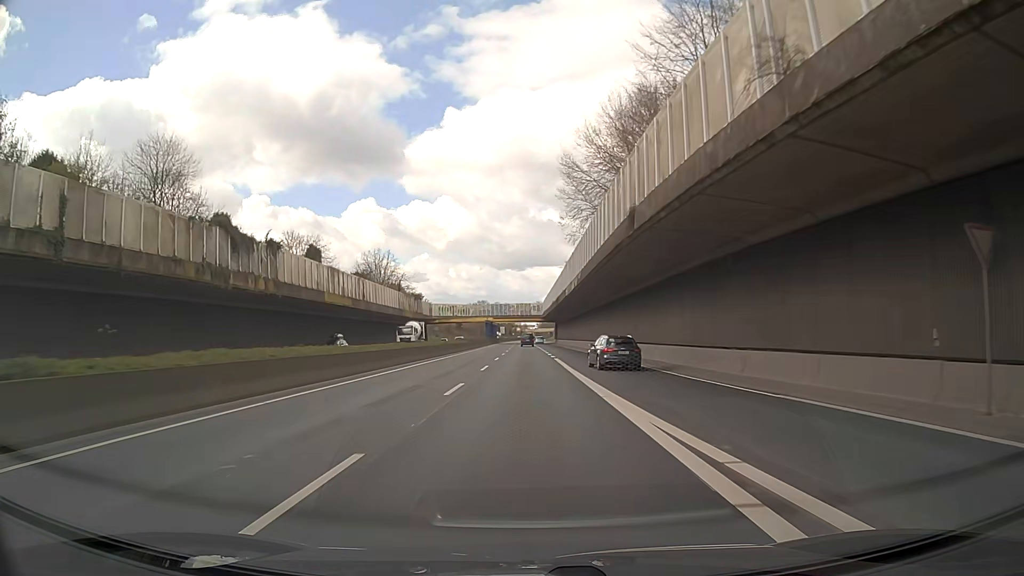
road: trunk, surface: asphalt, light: Day
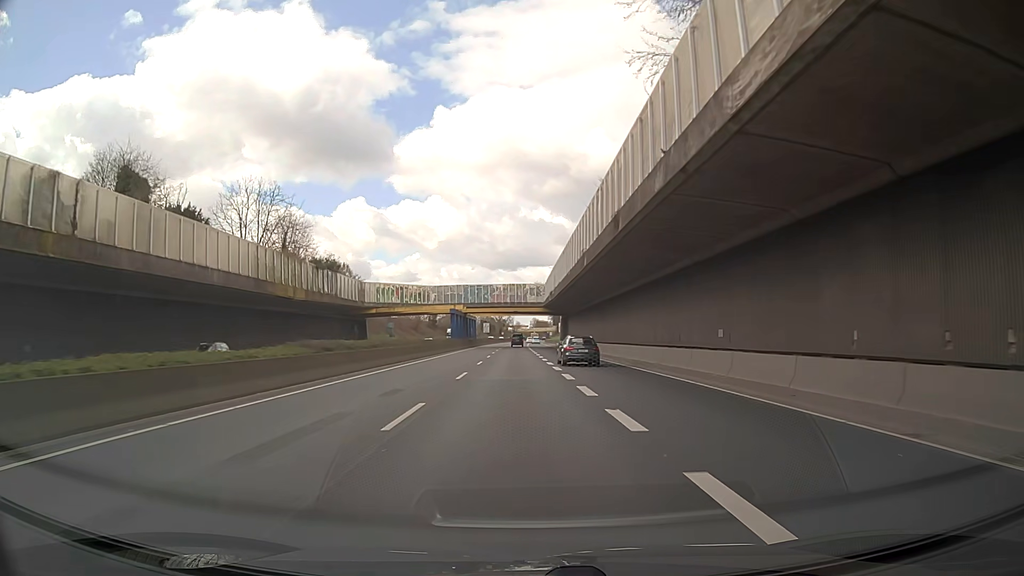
(-0.2, +53.9) m; 0°
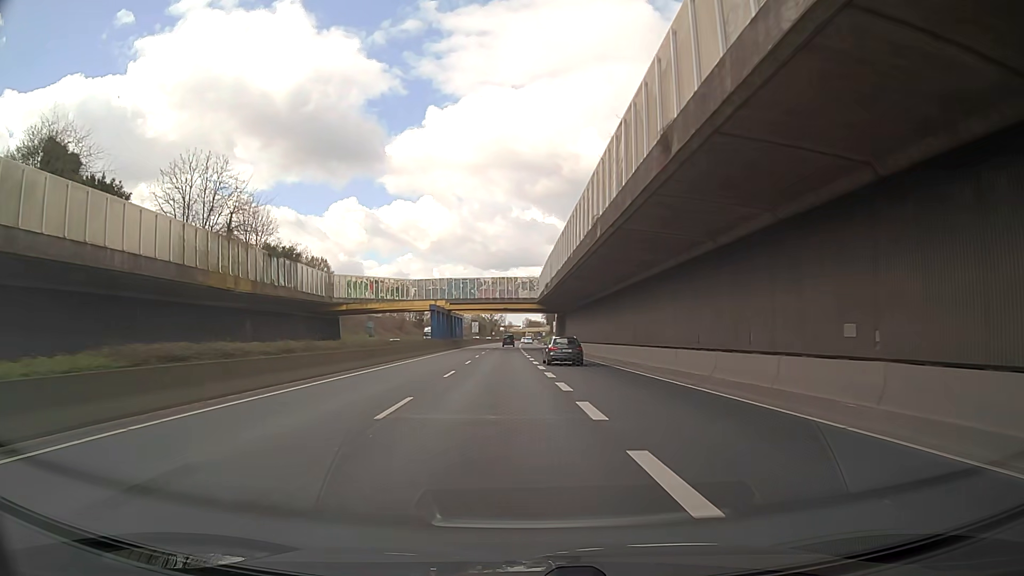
(+0.1, +10.8) m; +1°
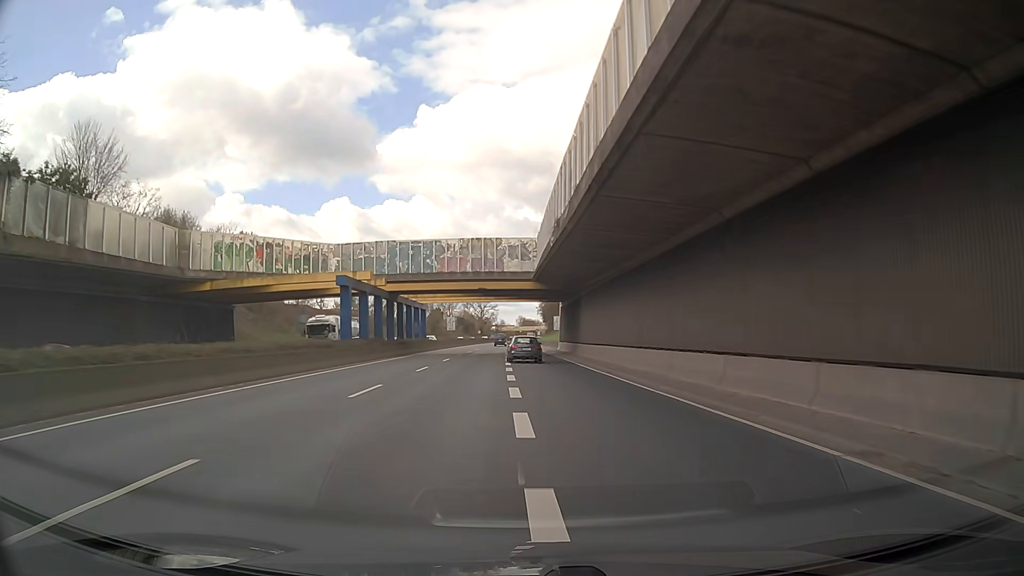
(+0.2, +32.4) m; +1°
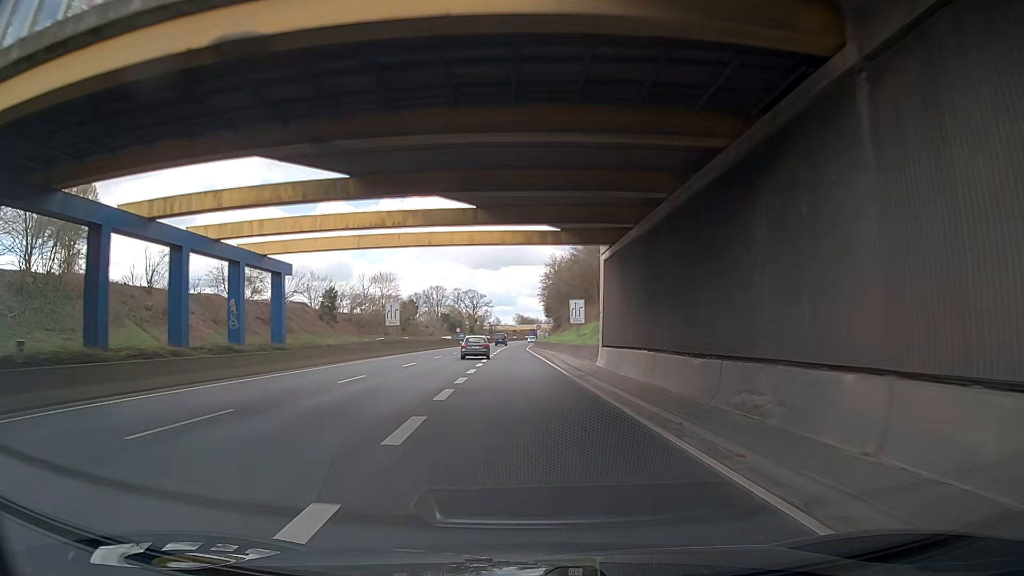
(+0.1, +43.3) m; 0°
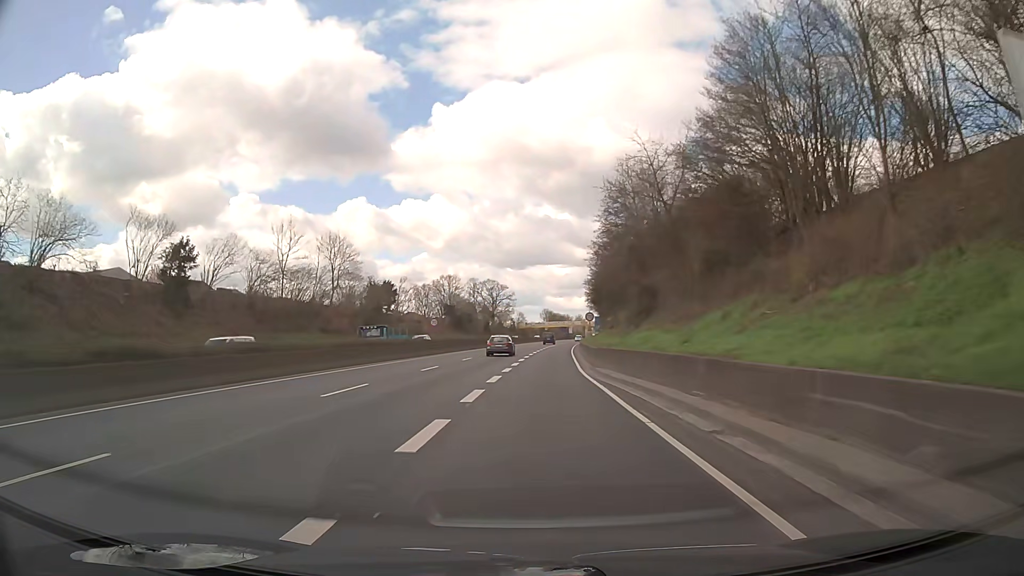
(-0.6, +53.9) m; -2°
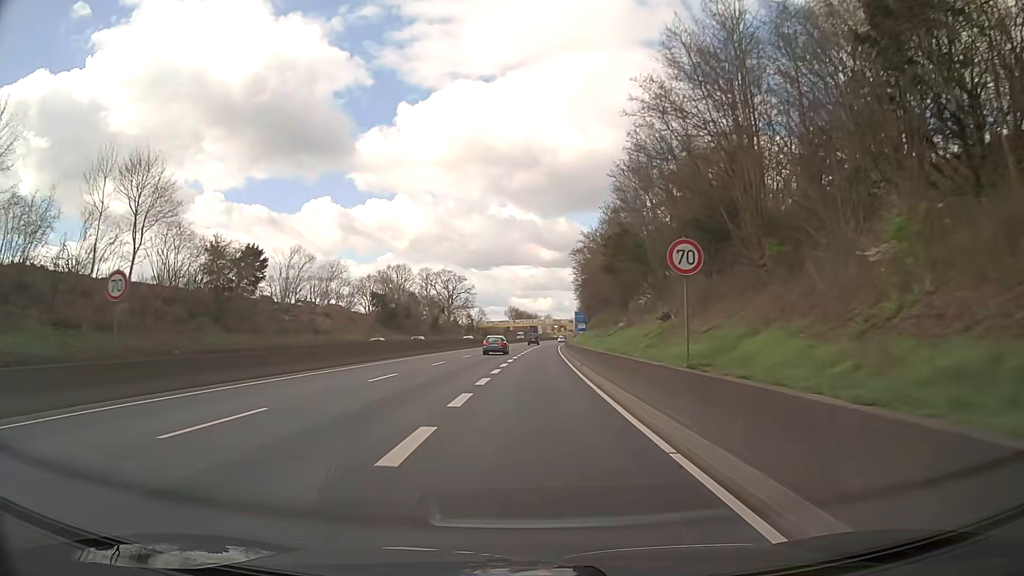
(+1.0, +43.0) m; +2°
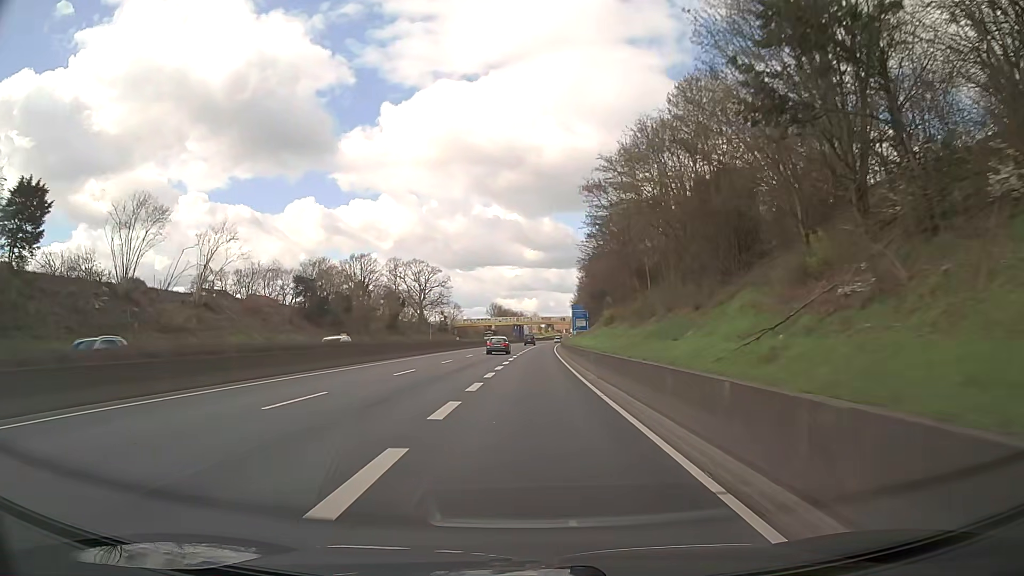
(+0.5, +32.3) m; +2°
(0, +10) (0, +20) (0, +30) (0, +40) (0, +50) (+1, +60) (+1, +70) (+1, +80) (+2, +90) (+2, +100) m
